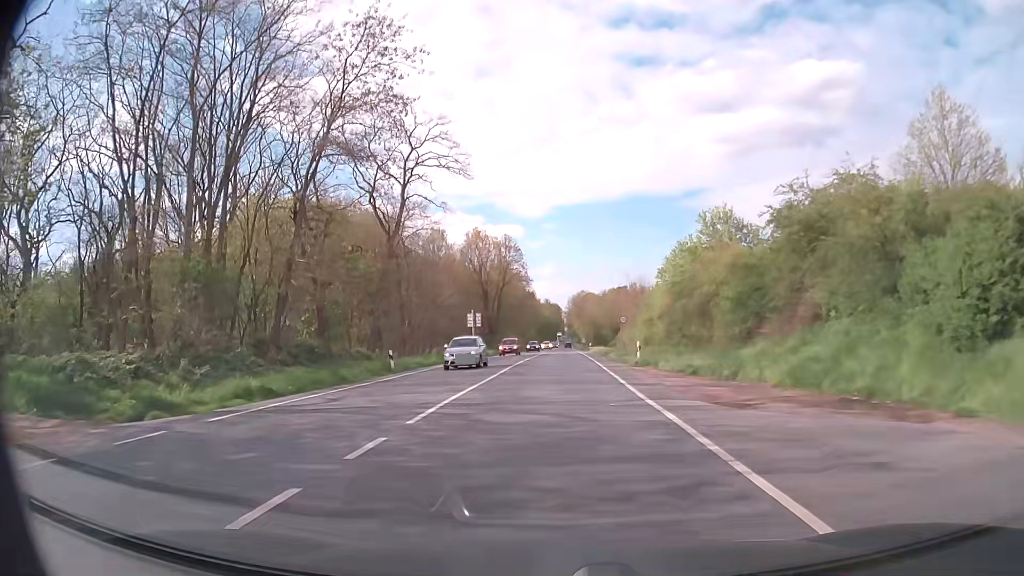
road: primary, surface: asphalt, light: Day
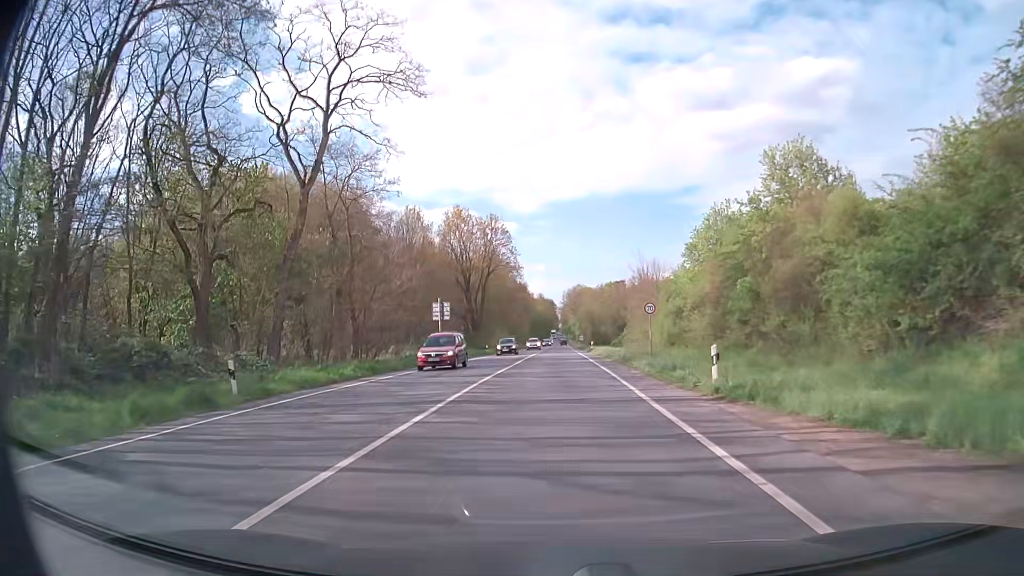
(+0.1, +16.0) m; 0°
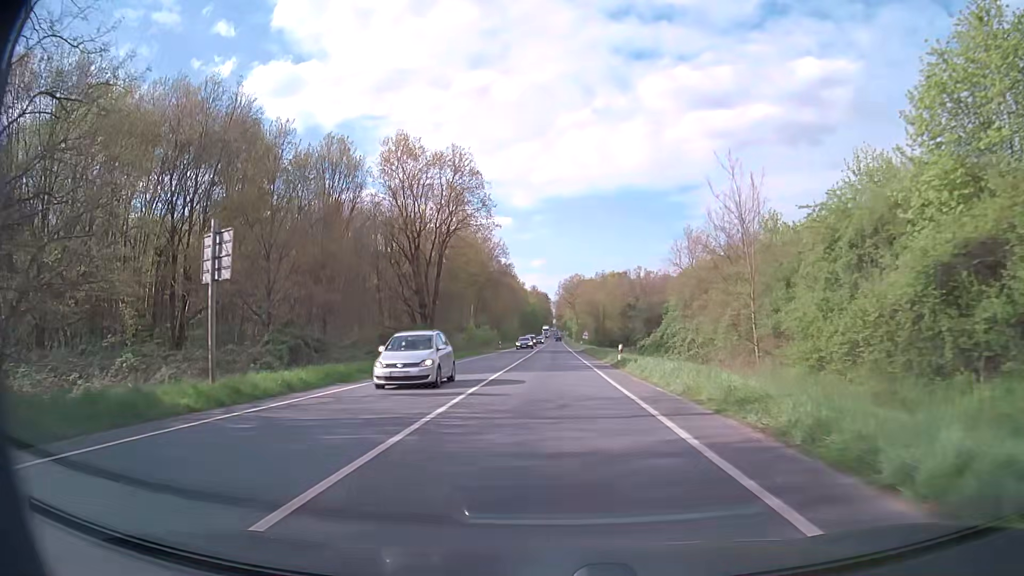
(+0.2, +33.6) m; 0°
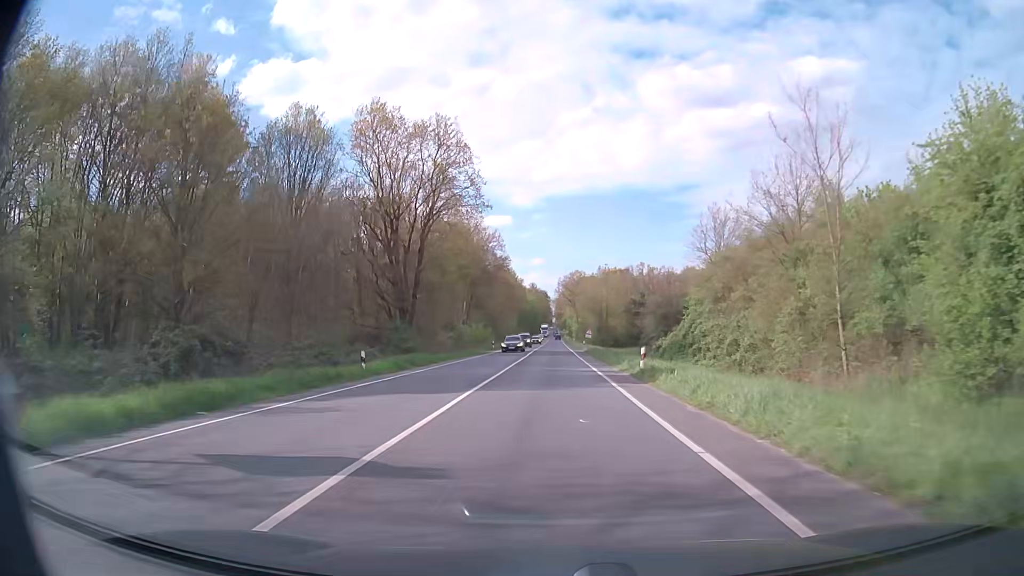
(0.0, +8.8) m; 0°
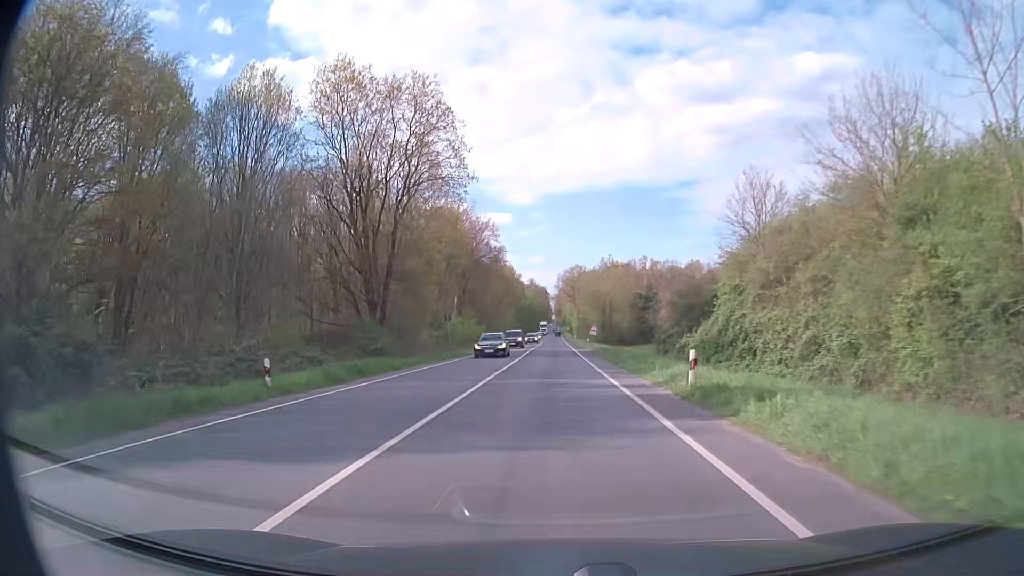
(0.0, +9.0) m; 0°
